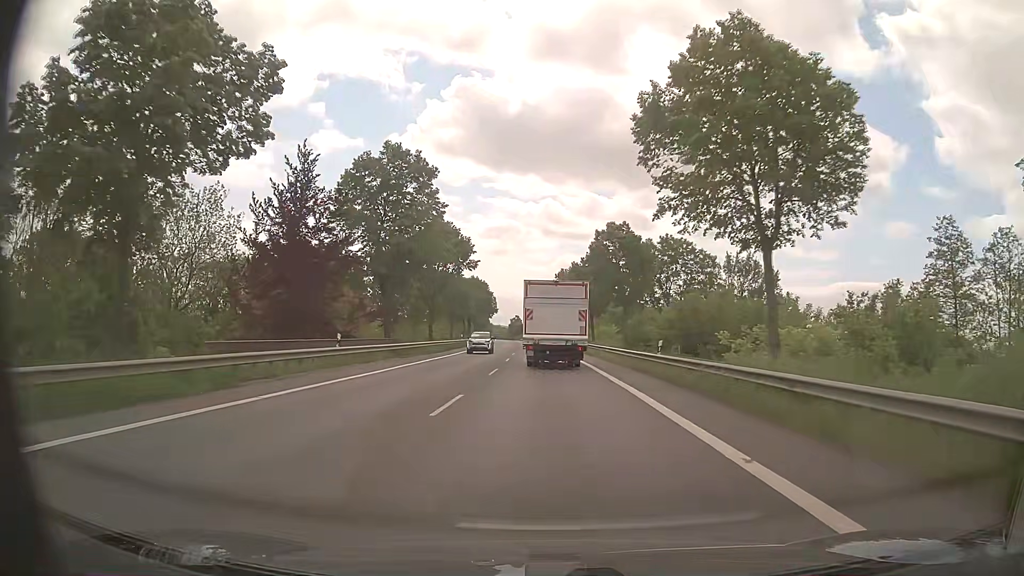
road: primary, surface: asphalt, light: Day
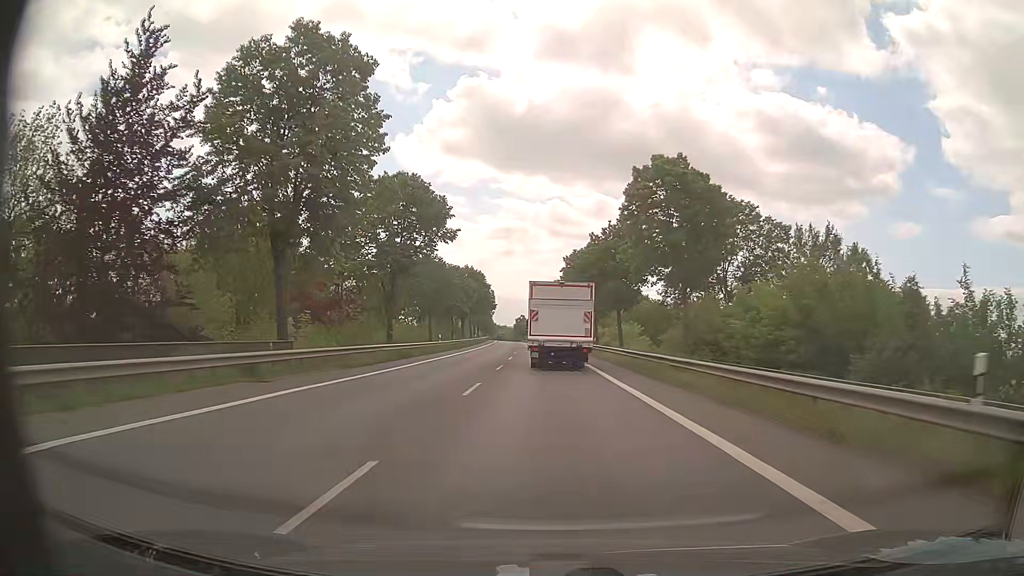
(-0.2, +20.1) m; -1°
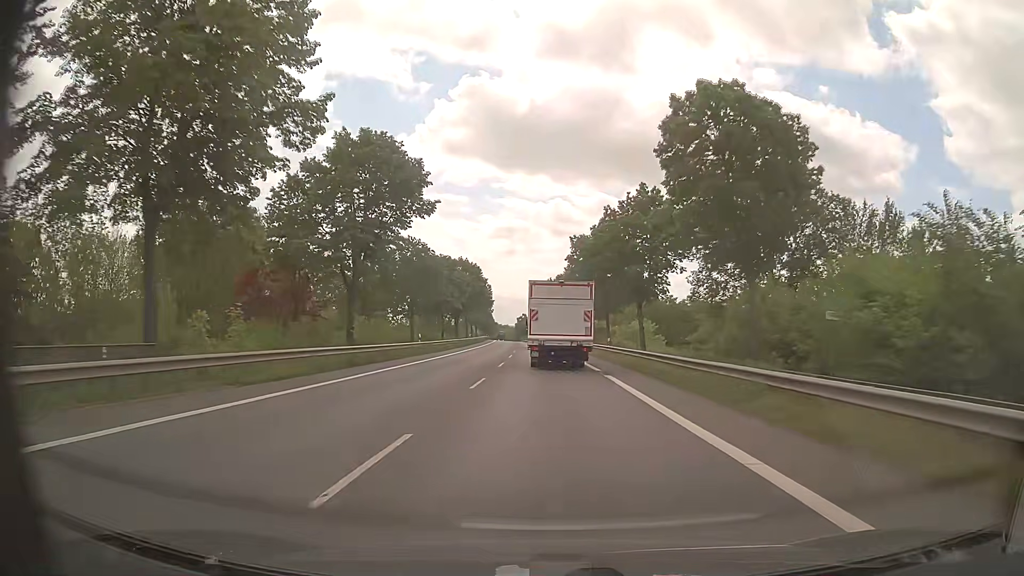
(0.0, +10.1) m; 0°
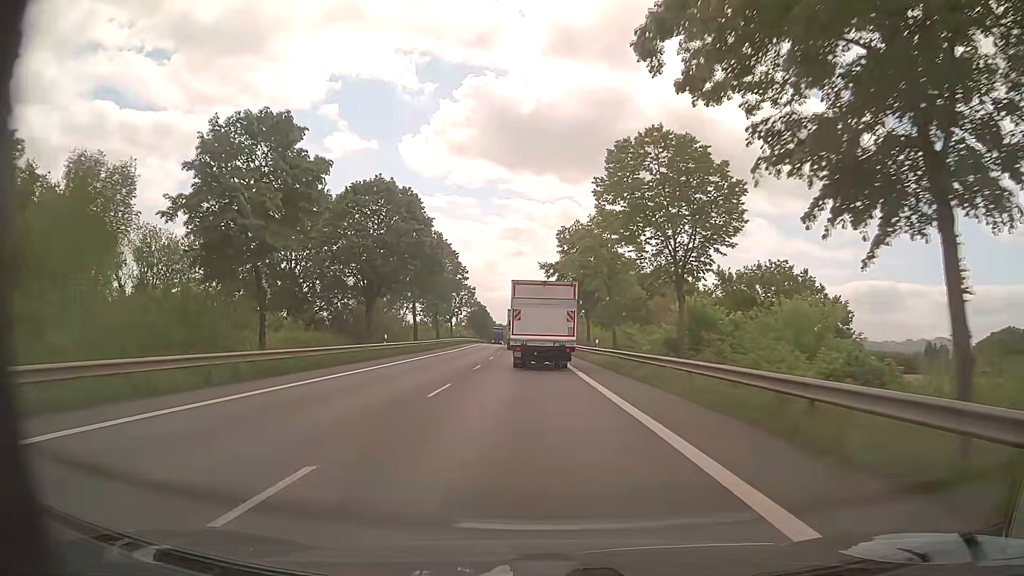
(-0.4, +50.6) m; -1°
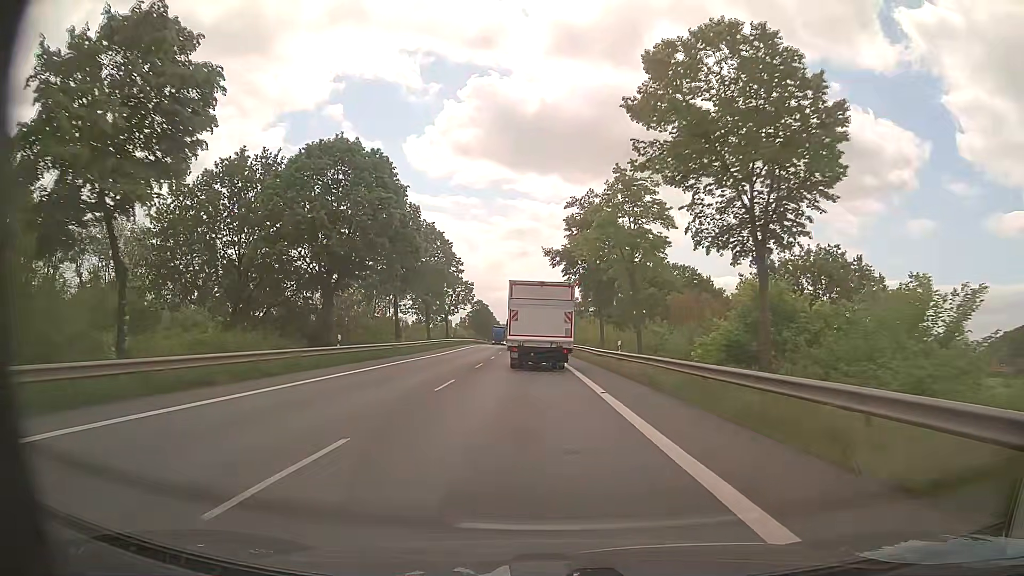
(-0.1, +10.2) m; 0°
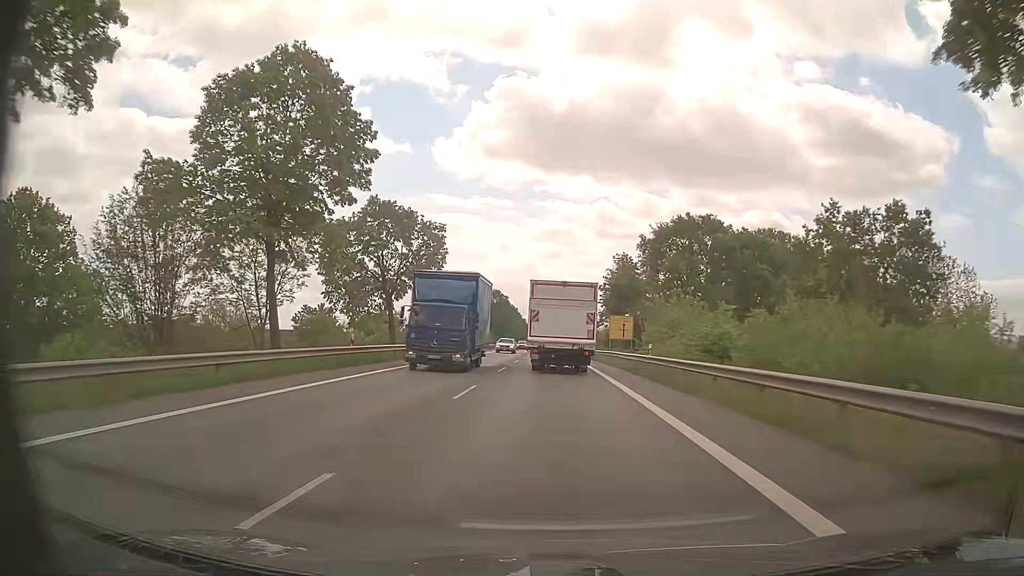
(-1.6, +50.3) m; -3°
(0, +10) (0, +20) (0, +30) (0, +40) (0, +50) (0, +60) (0, +70) (0, +80) (0, +90) (0, +100) m
